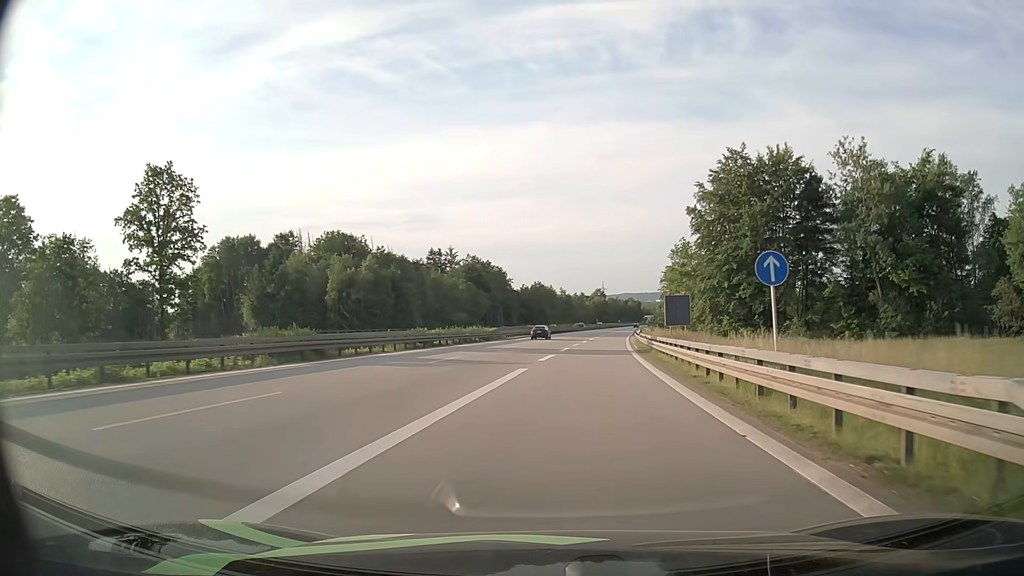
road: motorway_link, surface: asphalt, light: Day
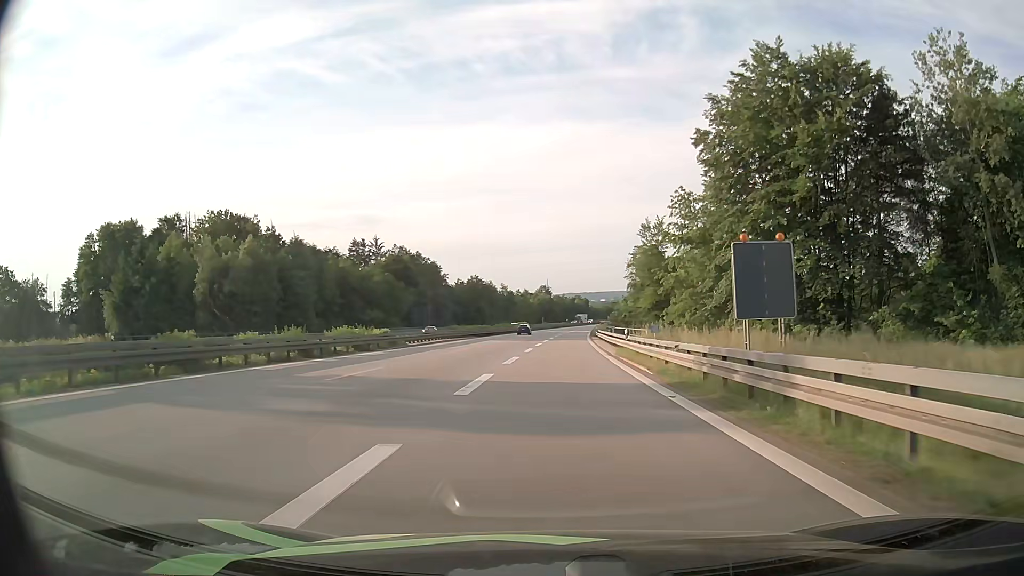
(+1.3, +26.5) m; +5°
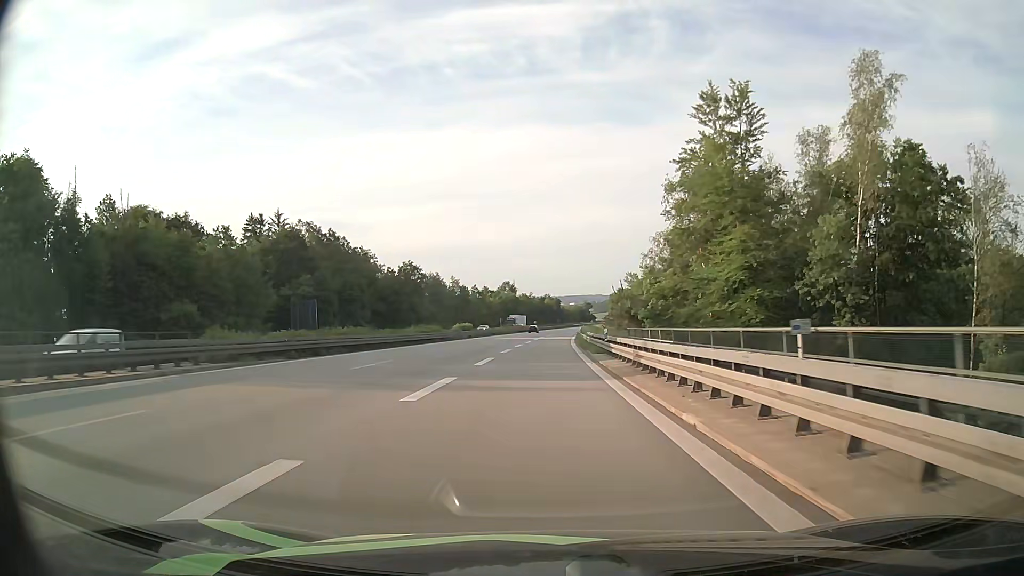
(+1.7, +49.4) m; +3°
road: motorway
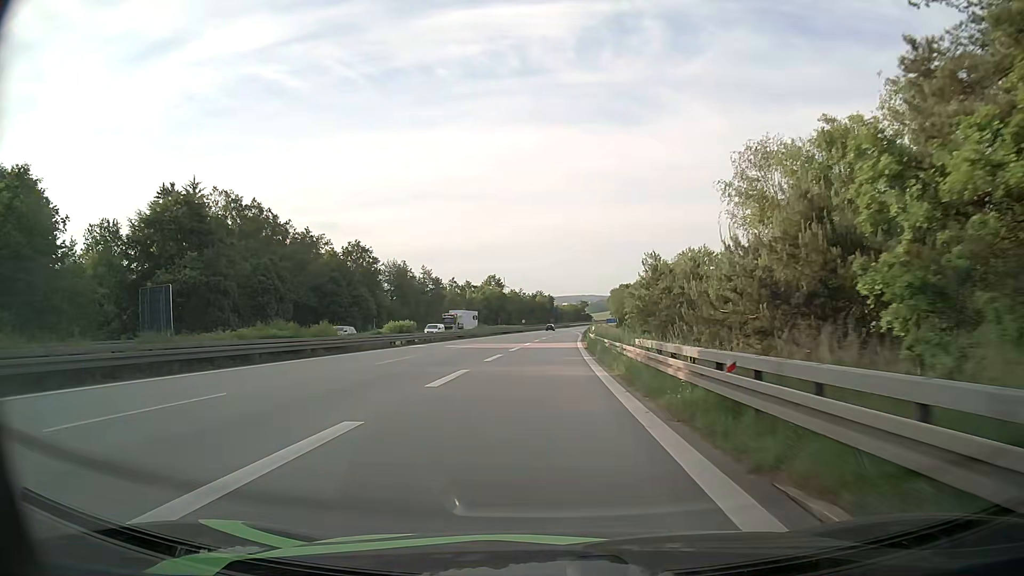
(+0.2, +33.3) m; +1°
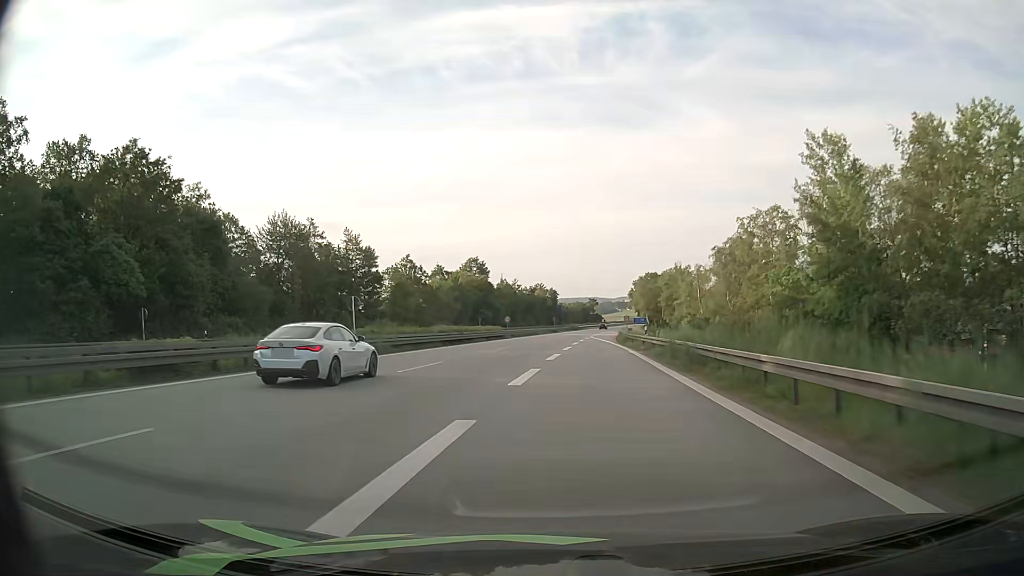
(+0.2, +59.9) m; 0°
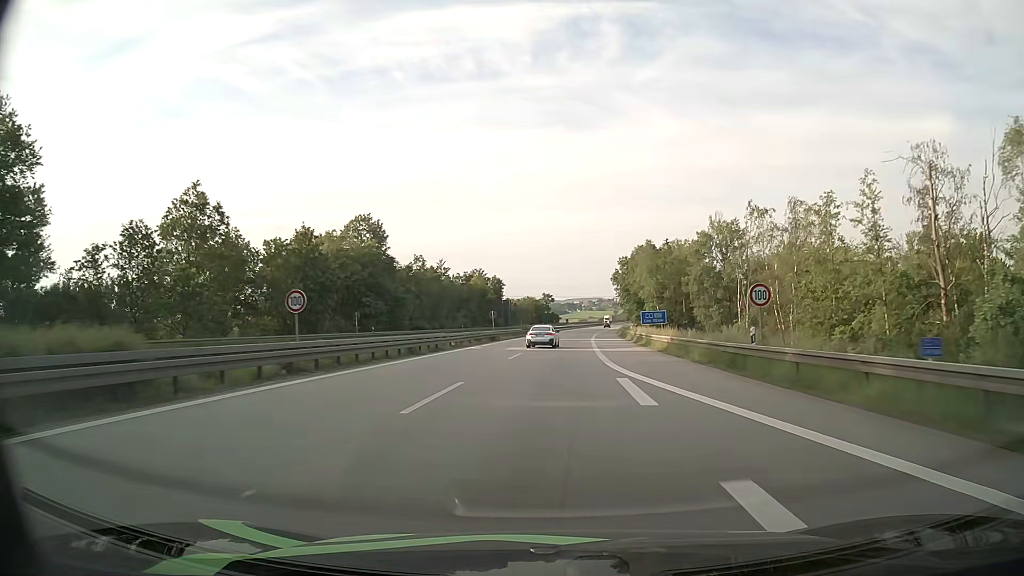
(+1.1, +64.0) m; +4°
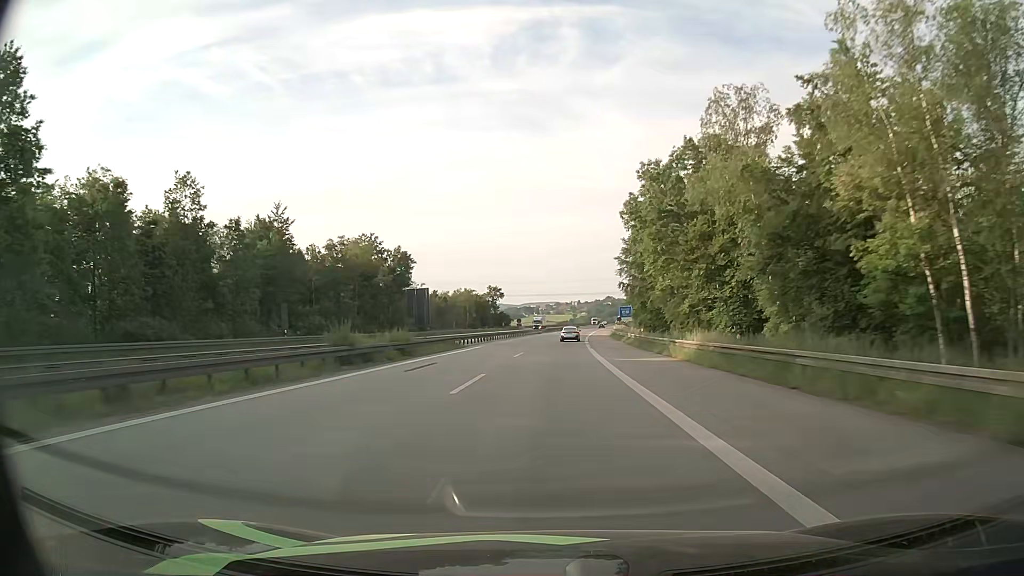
(+2.7, +69.3) m; +4°
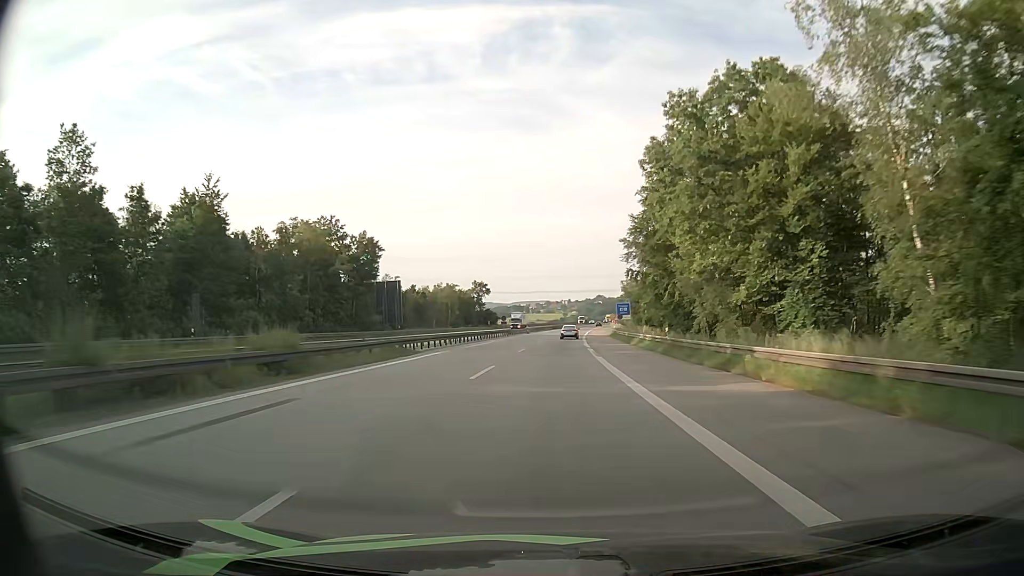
(+0.1, +14.6) m; +1°
(0, +10) (0, +20) (0, +30) (+1, +40) (+1, +50) (+1, +60) (+2, +70) (+2, +80) (+3, +90) (+3, +100) m
